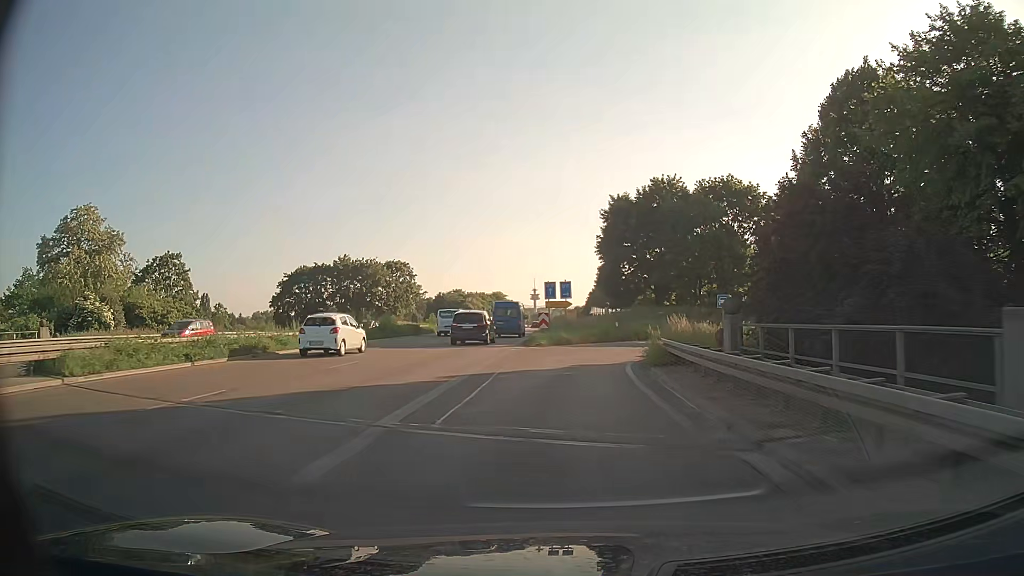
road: trunk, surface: asphalt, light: Day
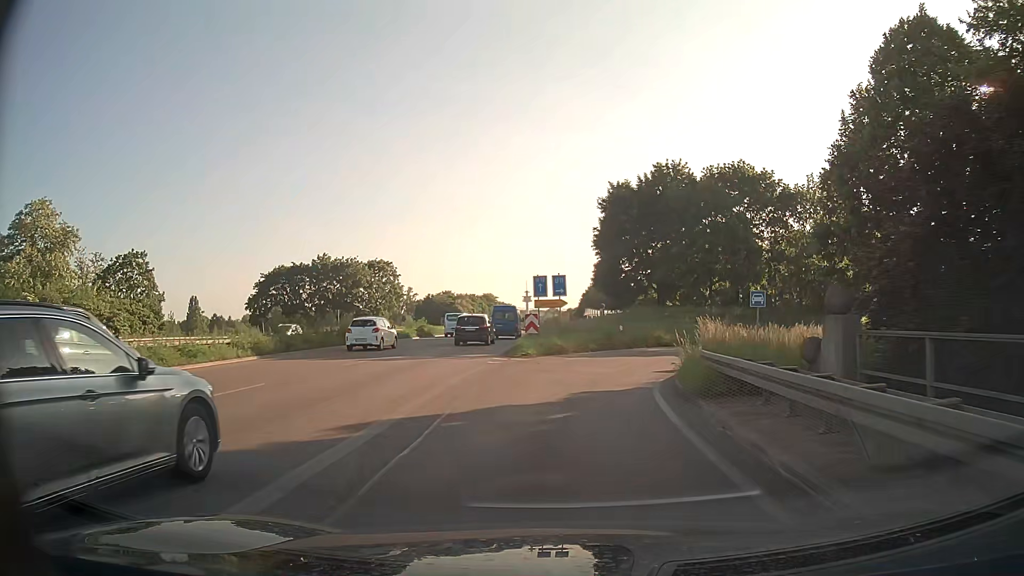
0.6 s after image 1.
(0.0, +6.6) m; 0°
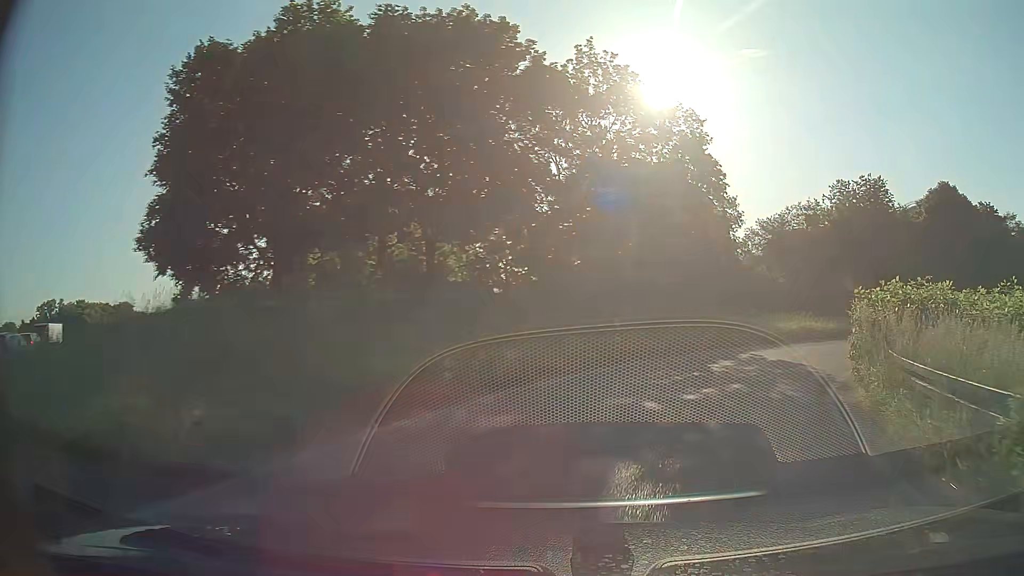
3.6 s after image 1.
(+5.1, +28.8) m; +30°
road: trunk_link
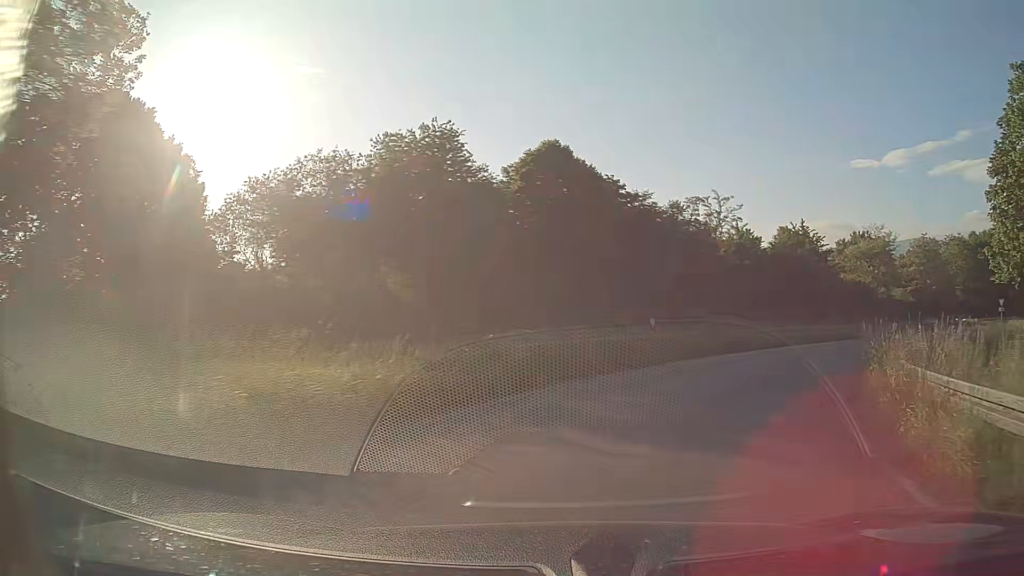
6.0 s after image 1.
(+7.7, +20.8) m; +41°
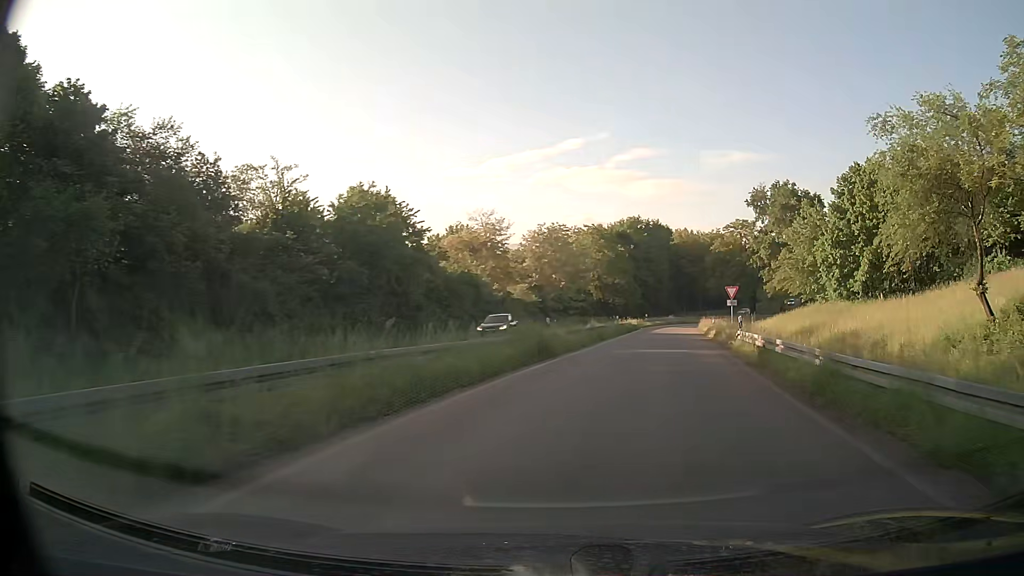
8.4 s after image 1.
(+8.4, +23.5) m; +35°
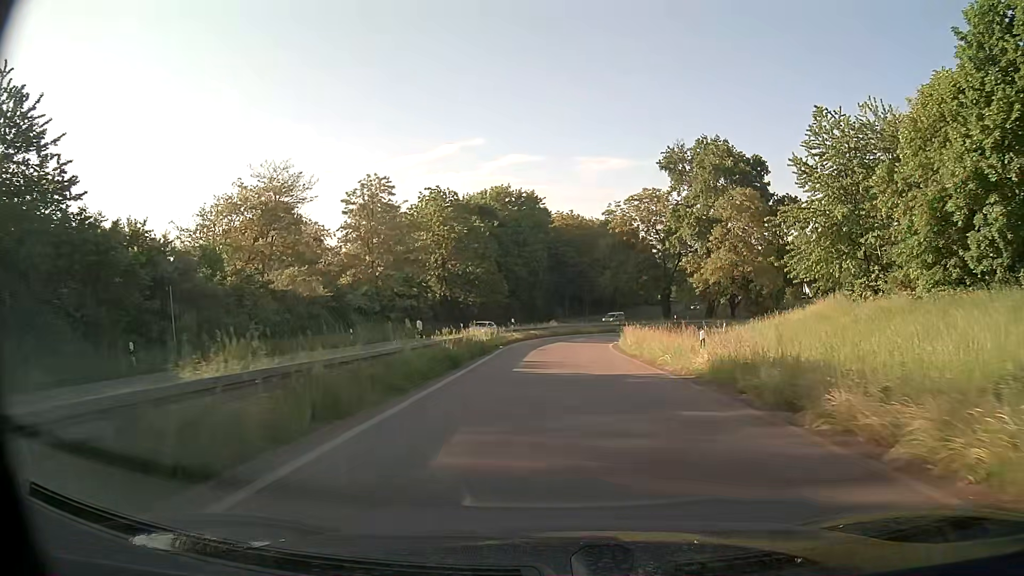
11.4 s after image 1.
(+4.9, +35.7) m; +11°
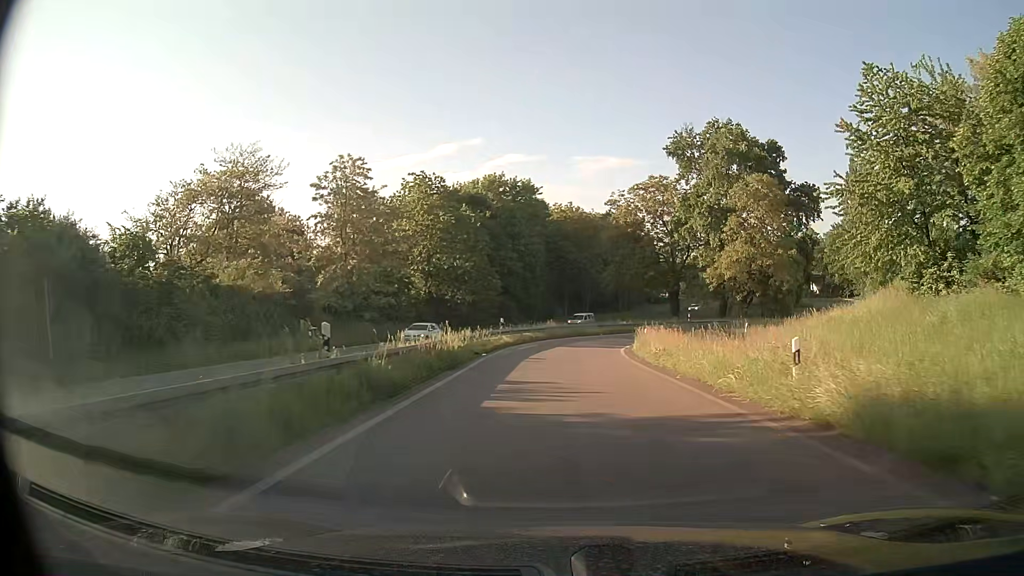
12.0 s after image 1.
(0.0, +7.6) m; 0°
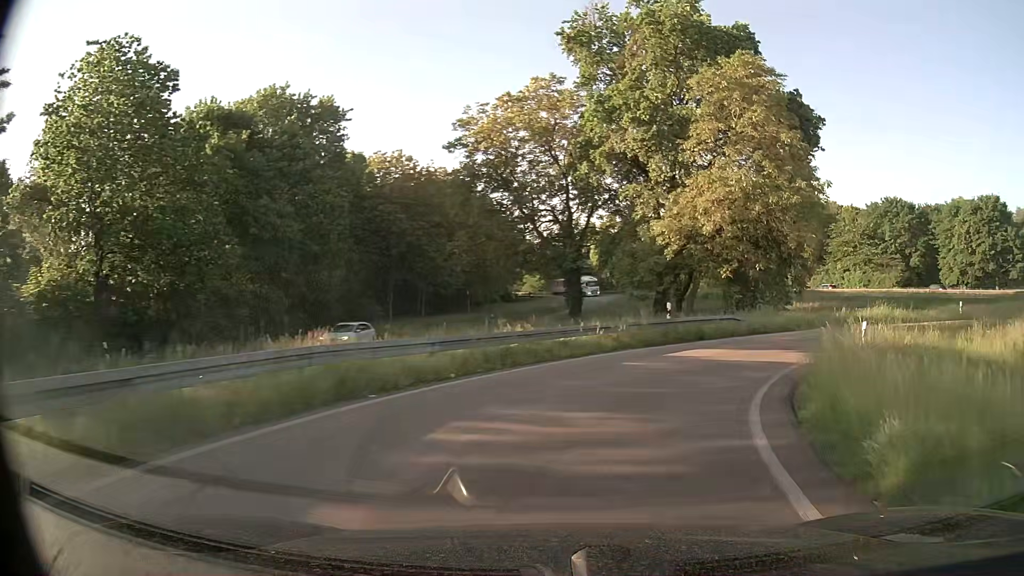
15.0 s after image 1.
(+1.9, +35.6) m; +13°
(+1, +10) (+5, +19) (+12, +26) (+21, +30) (+31, +31) (+41, +28) (+49, +22) (+55, +14) (+59, +5) (+63, -4) m
